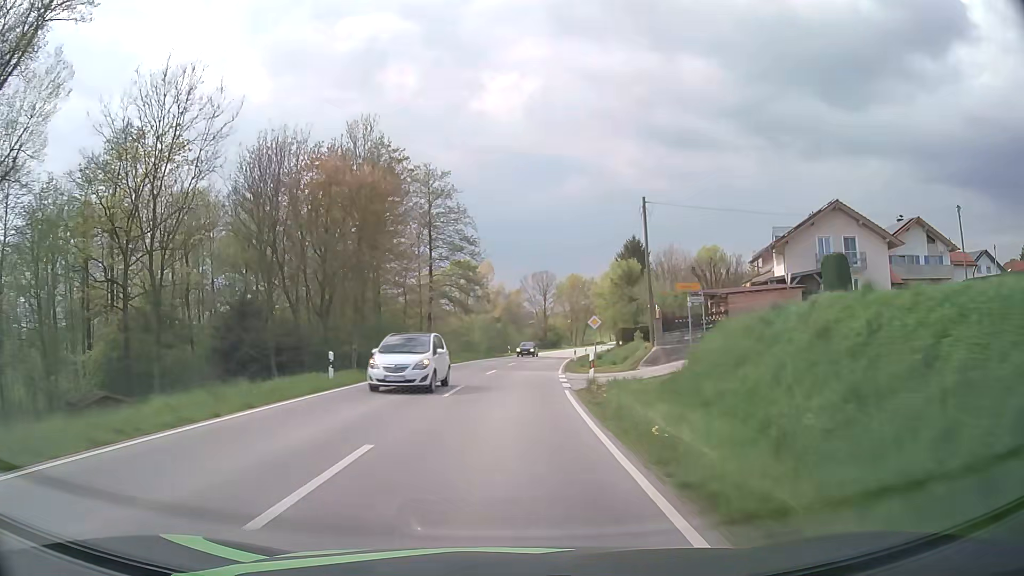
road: secondary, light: Day
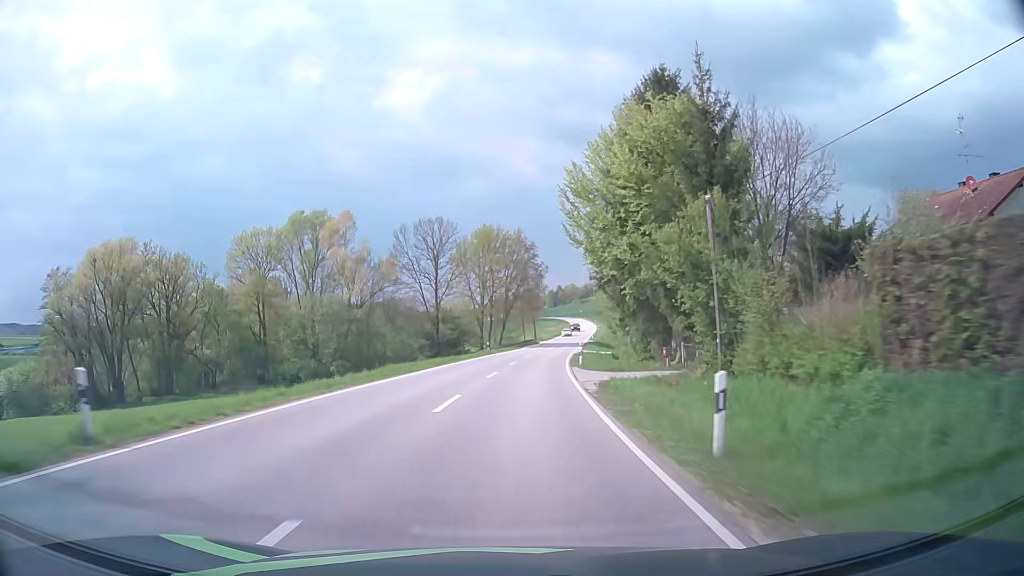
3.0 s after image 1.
(+4.5, +63.3) m; +8°
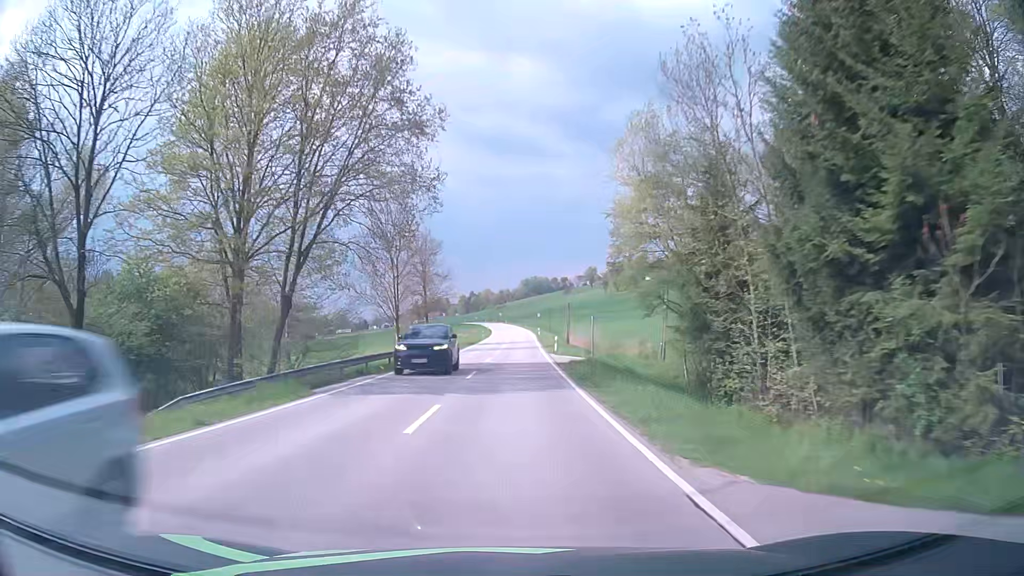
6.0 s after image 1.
(+4.7, +62.7) m; +8°
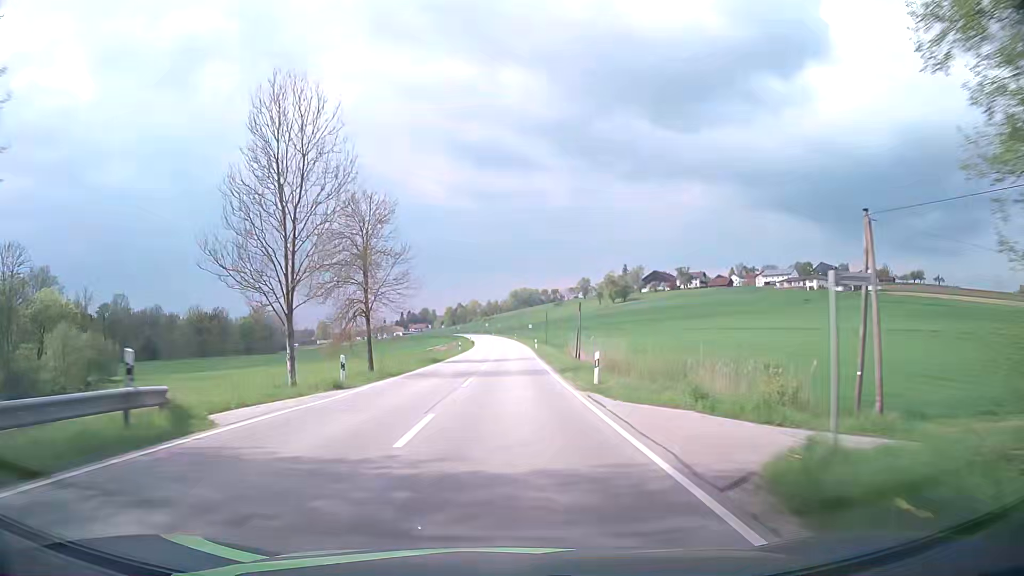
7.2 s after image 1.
(+0.3, +25.0) m; +1°
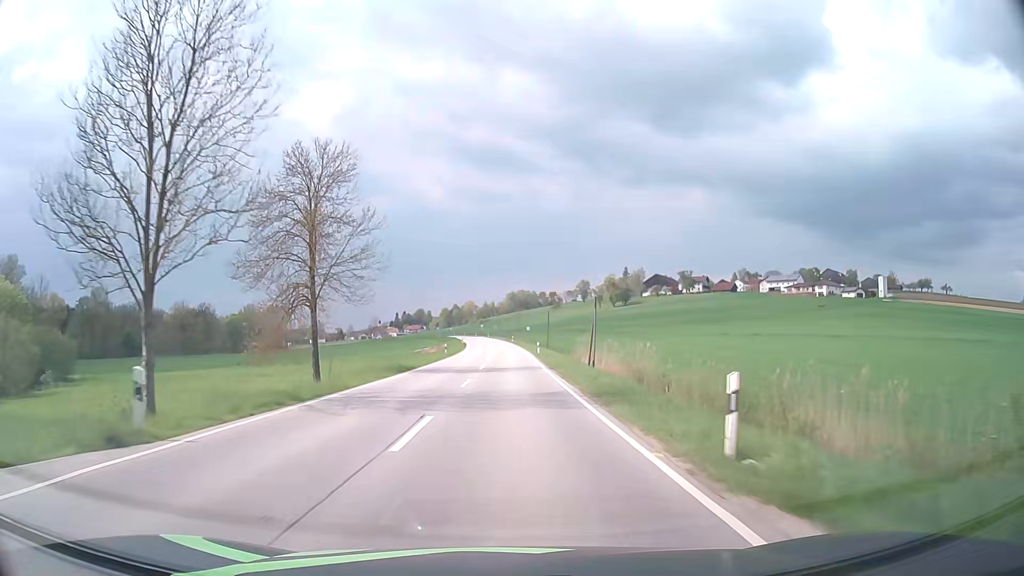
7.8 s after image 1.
(0.0, +12.4) m; 0°
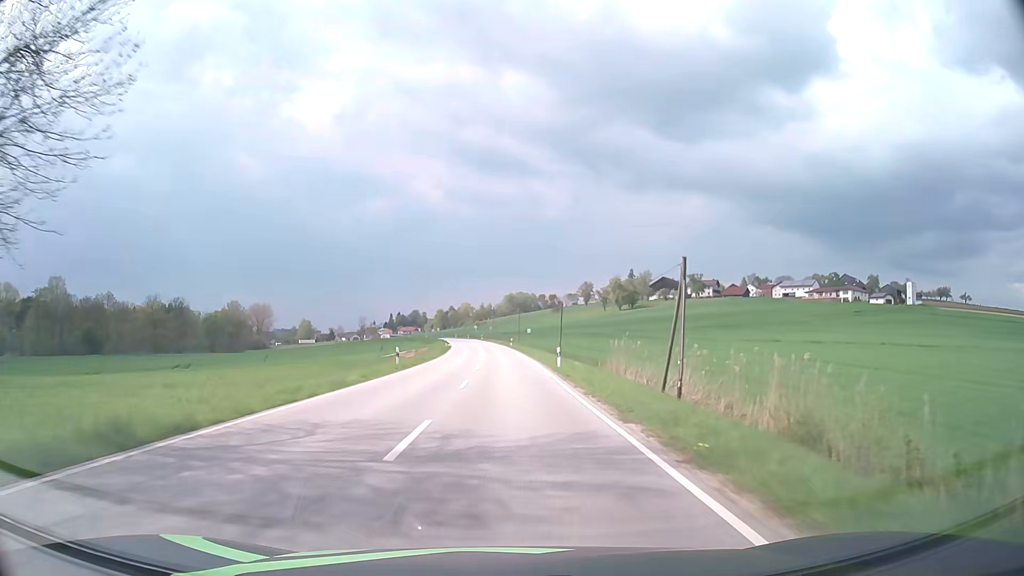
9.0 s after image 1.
(+0.1, +24.8) m; 0°
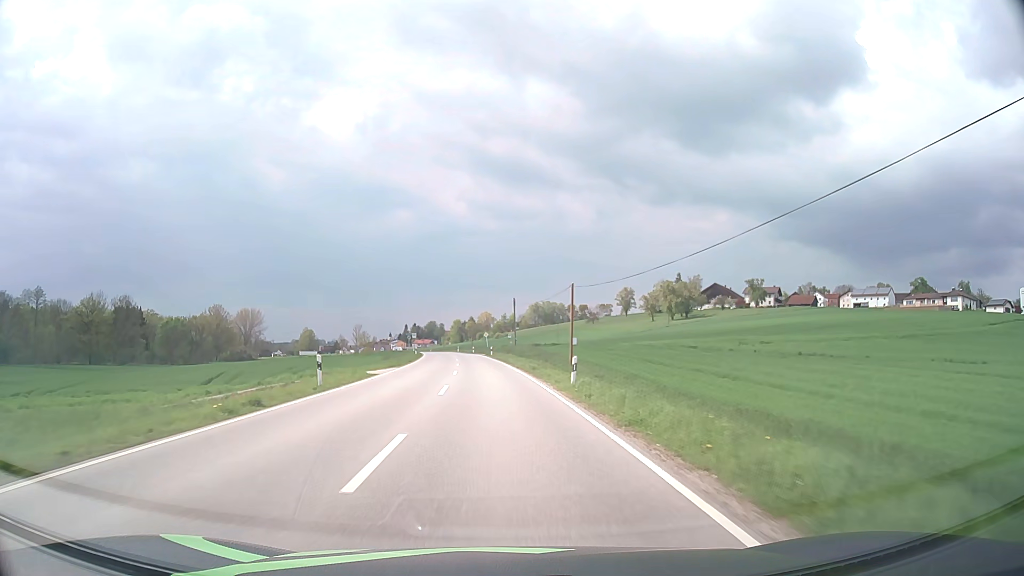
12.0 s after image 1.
(-0.6, +61.8) m; -2°
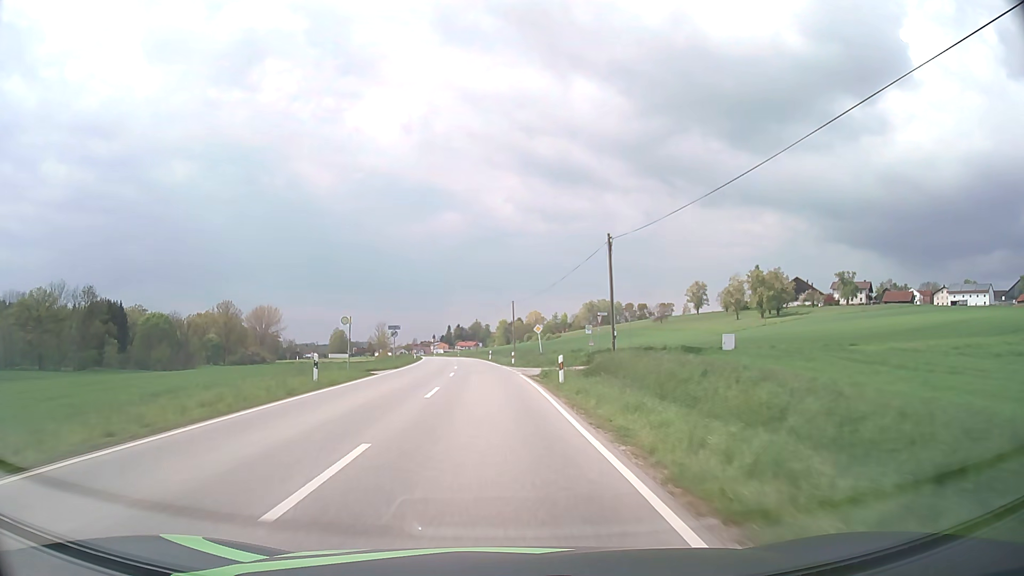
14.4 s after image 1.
(-1.5, +49.4) m; -4°
(0, +10) (0, +20) (-1, +30) (-1, +40) (-2, +50) (-3, +60) (-4, +70) (-5, +80) (-6, +90) (-7, +100) m
